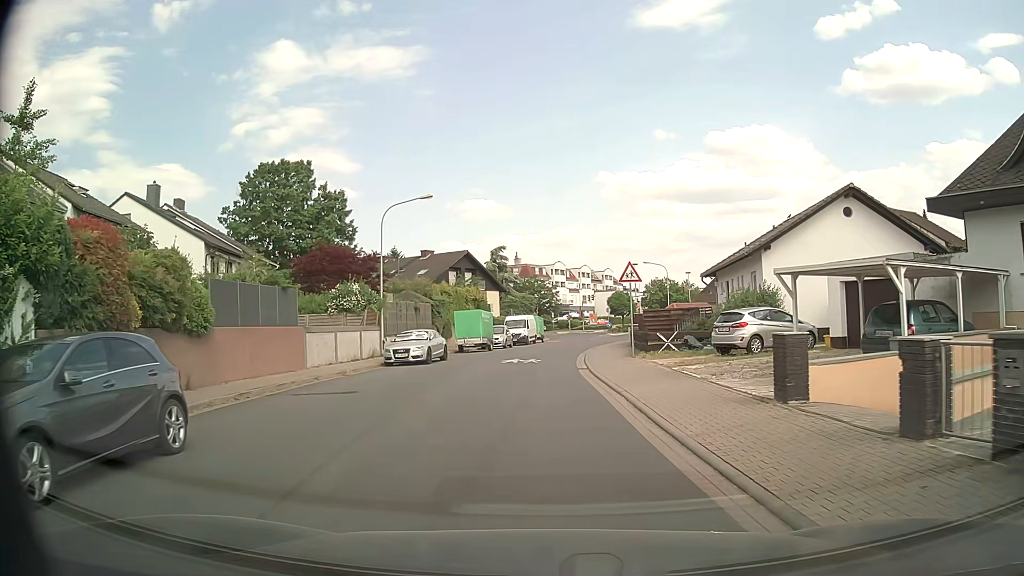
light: Day
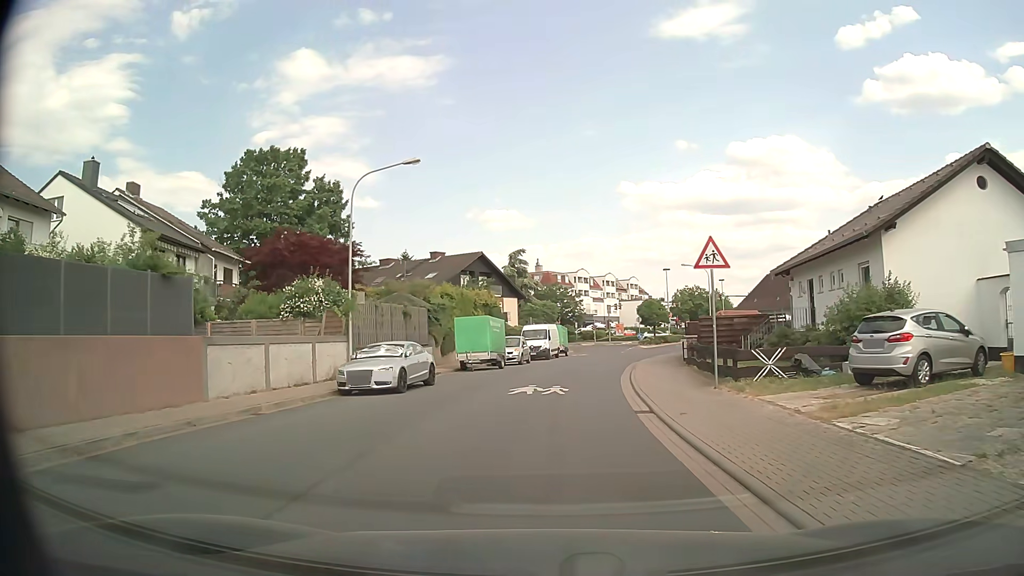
(-0.3, +9.1) m; -3°
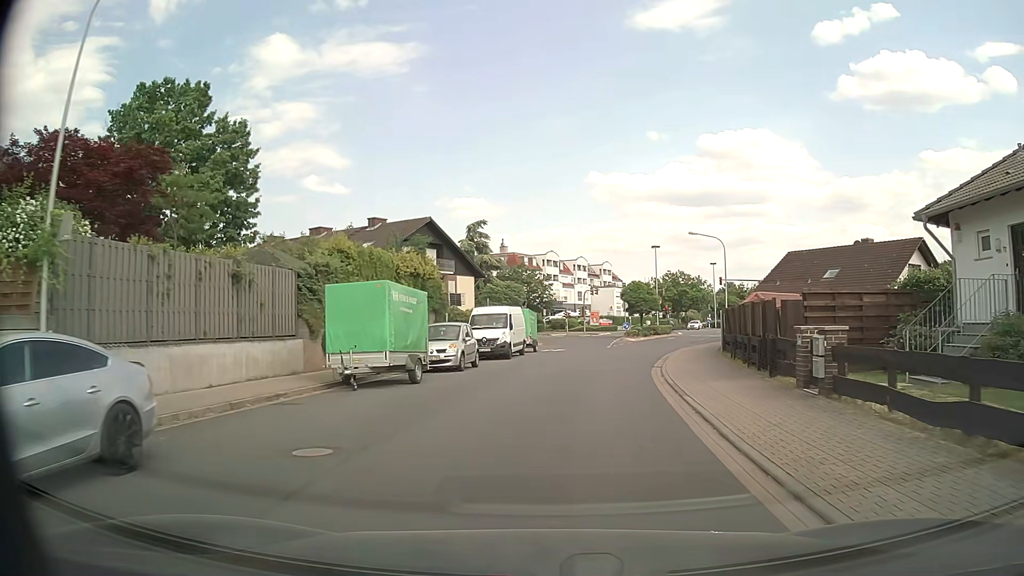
(+0.2, +15.1) m; +3°
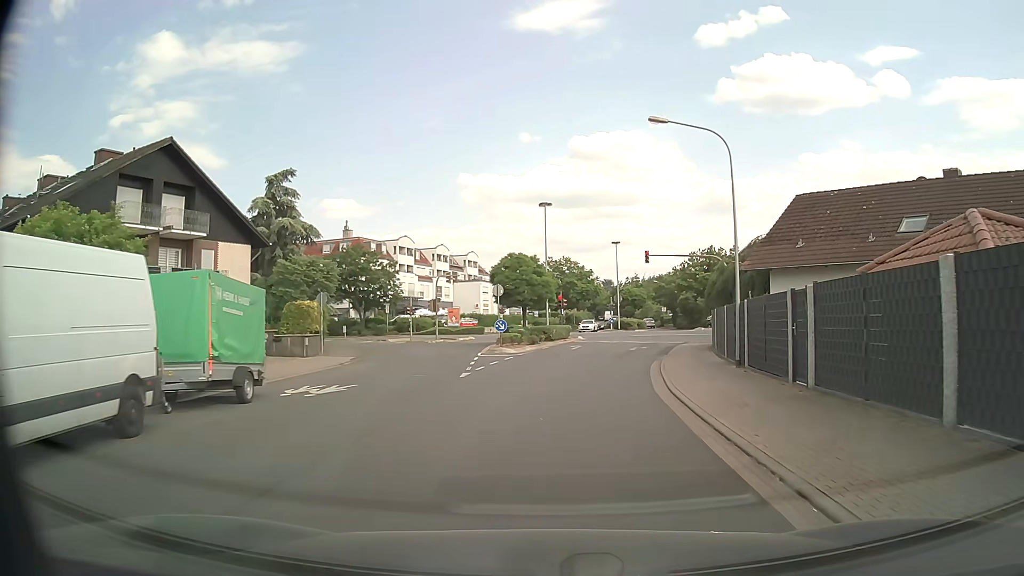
(+2.6, +26.1) m; +12°
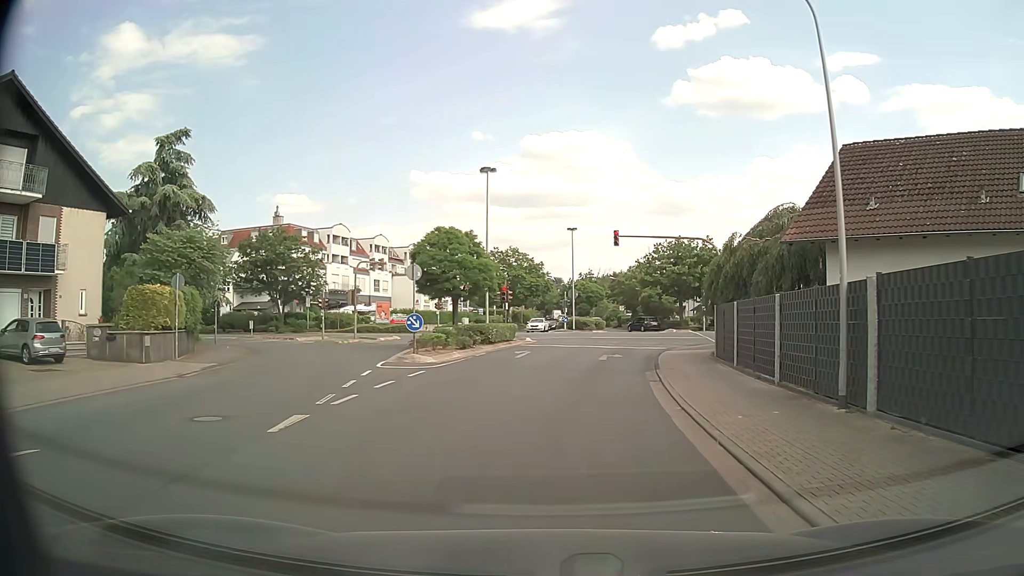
(+0.3, +10.3) m; +4°
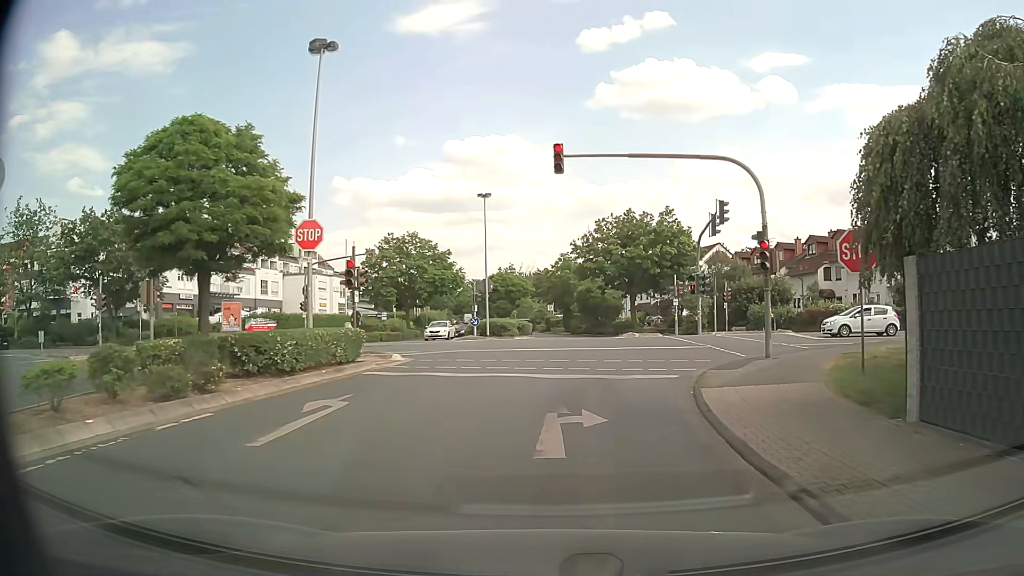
(+1.1, +17.8) m; +7°
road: unclassified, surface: asphalt
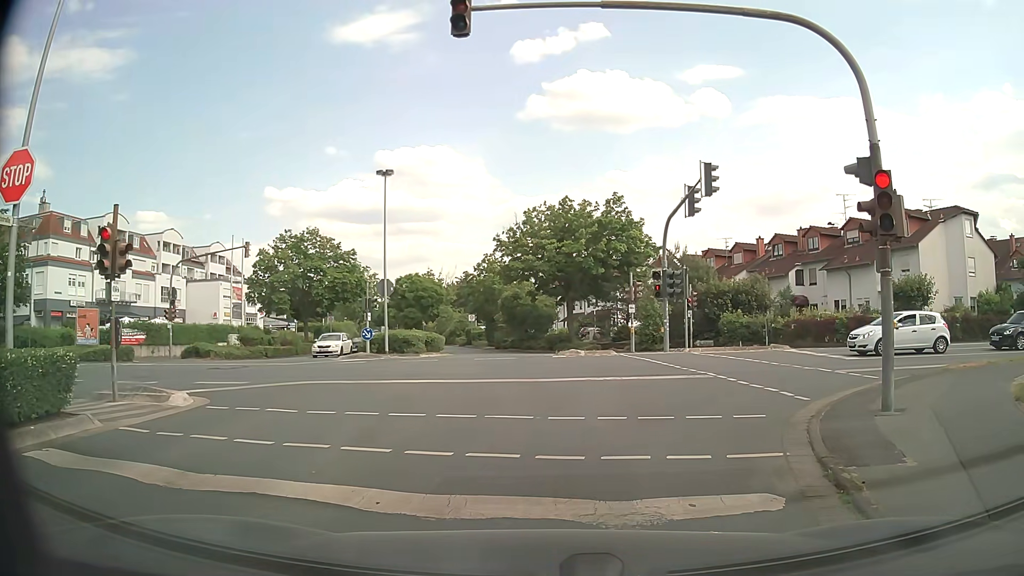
(+0.4, +9.4) m; +6°
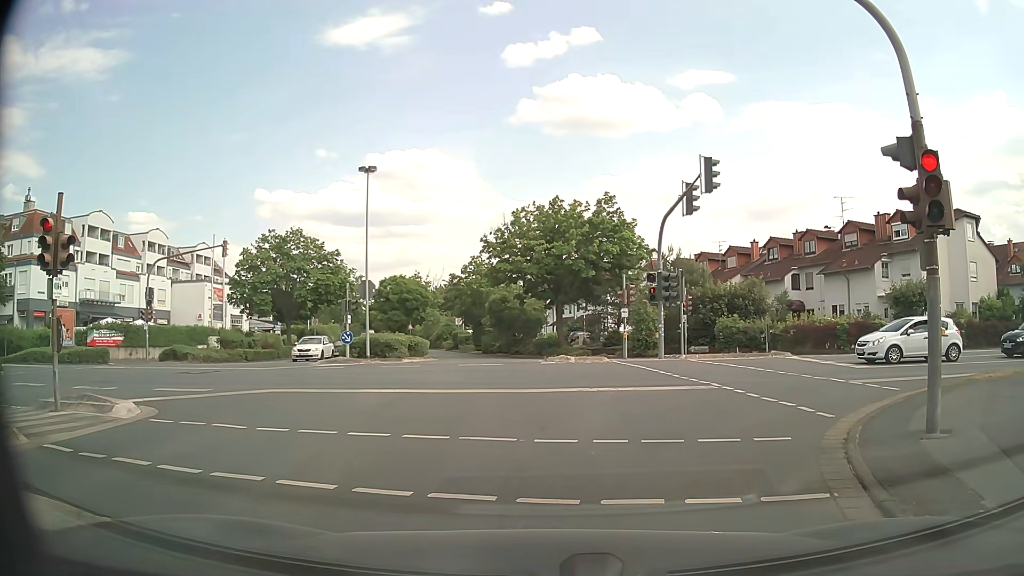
(0.0, +1.4) m; +2°
